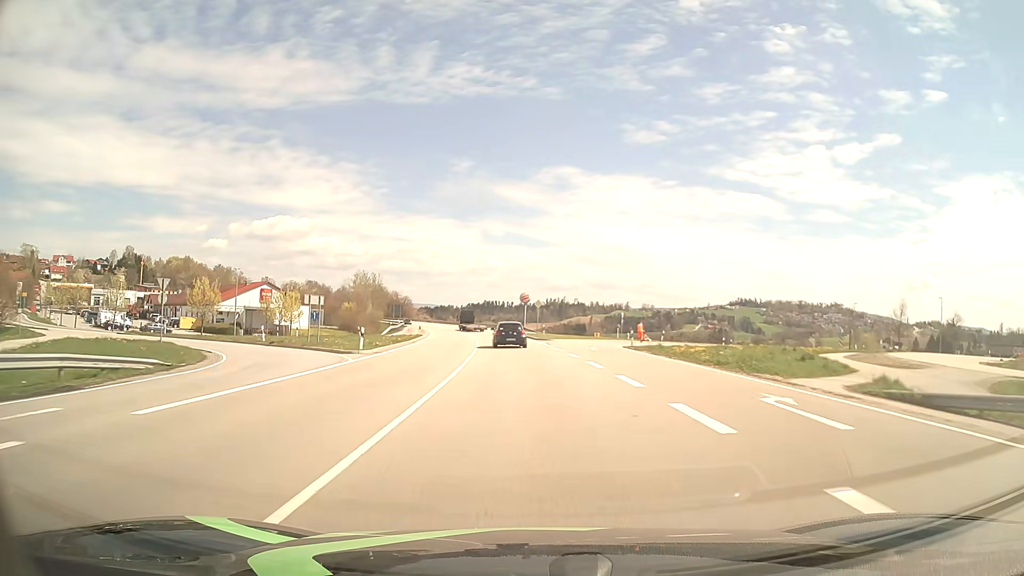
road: primary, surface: asphalt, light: Day
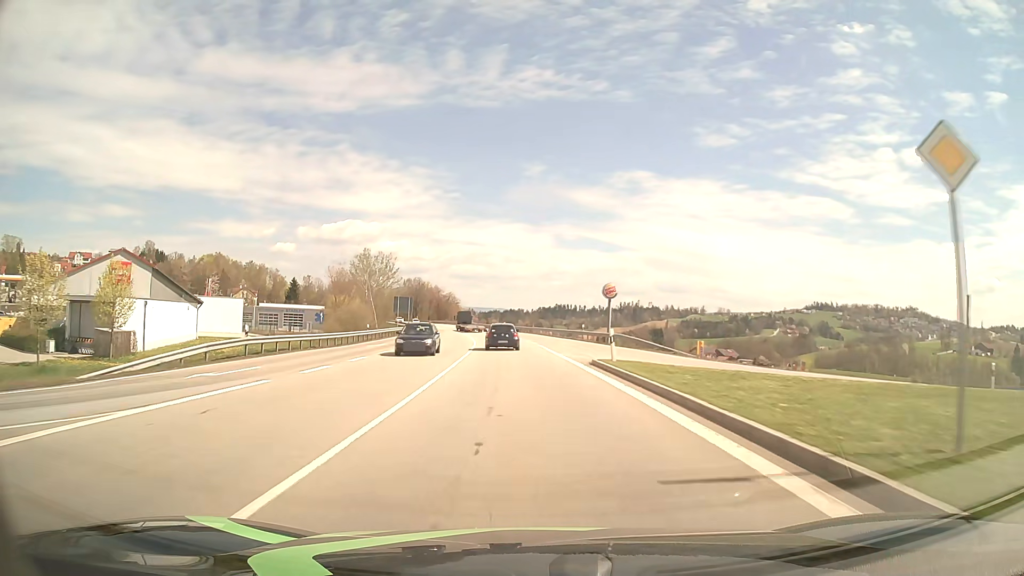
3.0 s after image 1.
(-3.0, +59.2) m; -6°
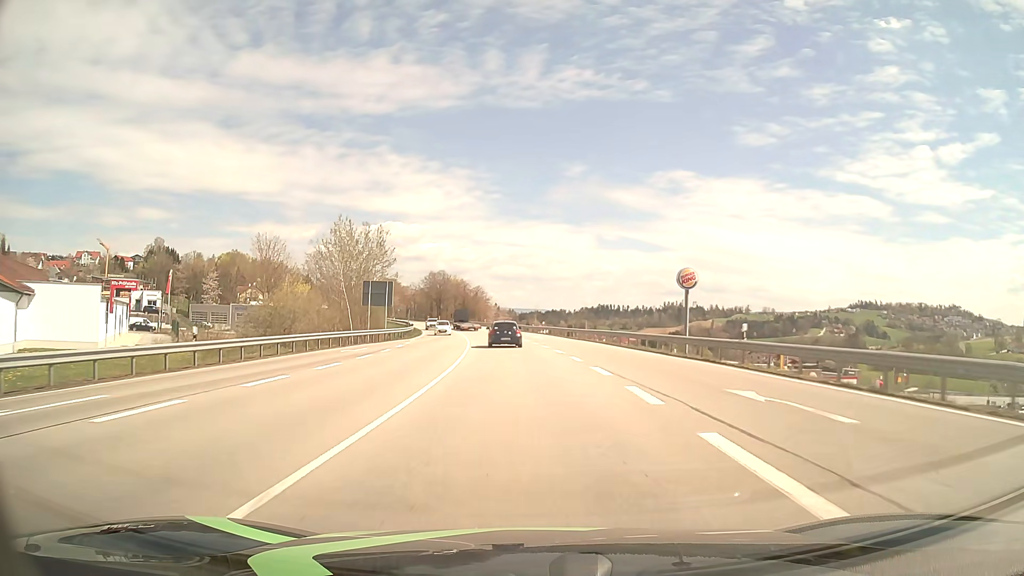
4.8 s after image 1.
(-1.1, +35.1) m; -3°
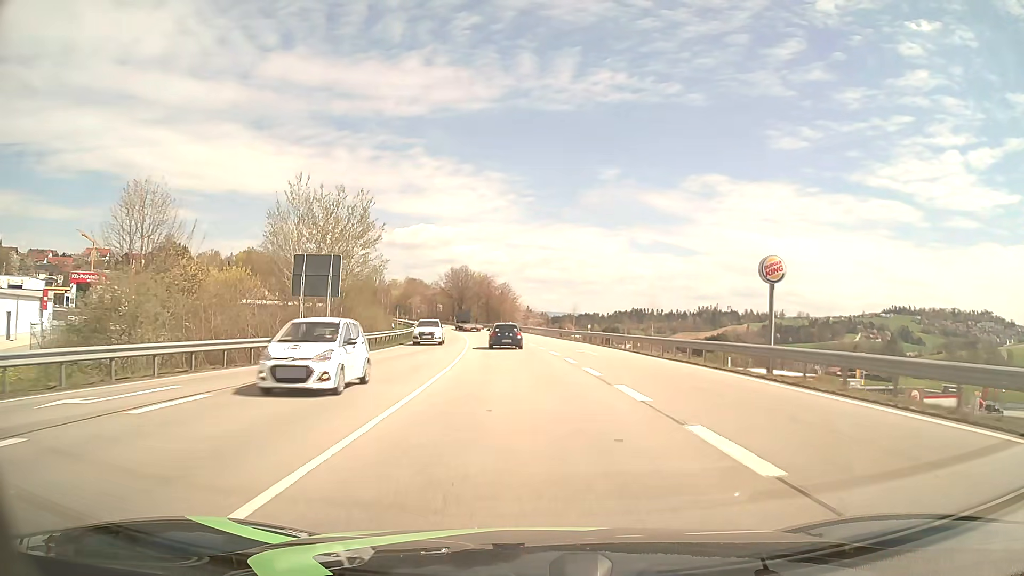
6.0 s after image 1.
(-0.6, +23.3) m; -3°
